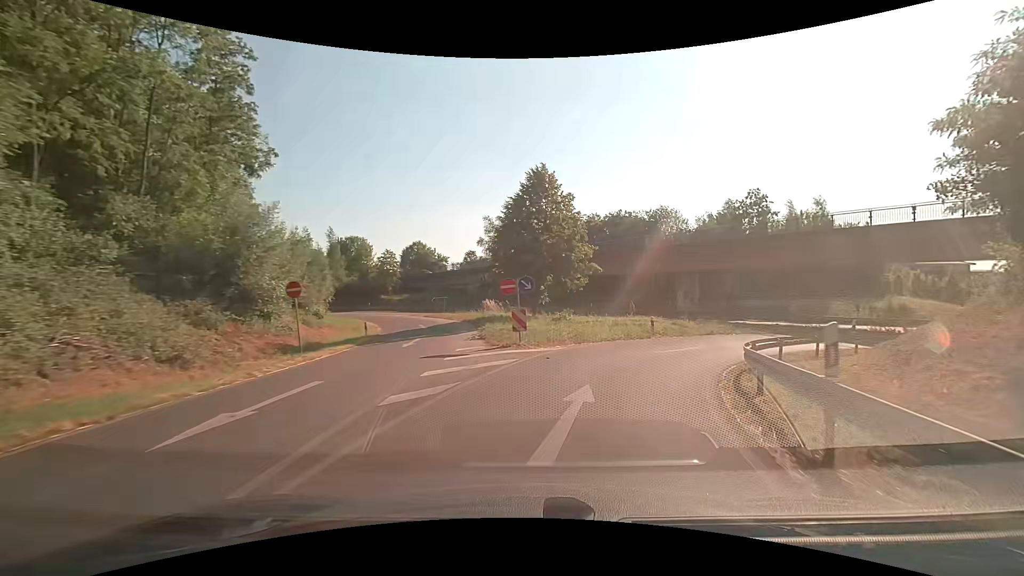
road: primary_link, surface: asphalt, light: Day
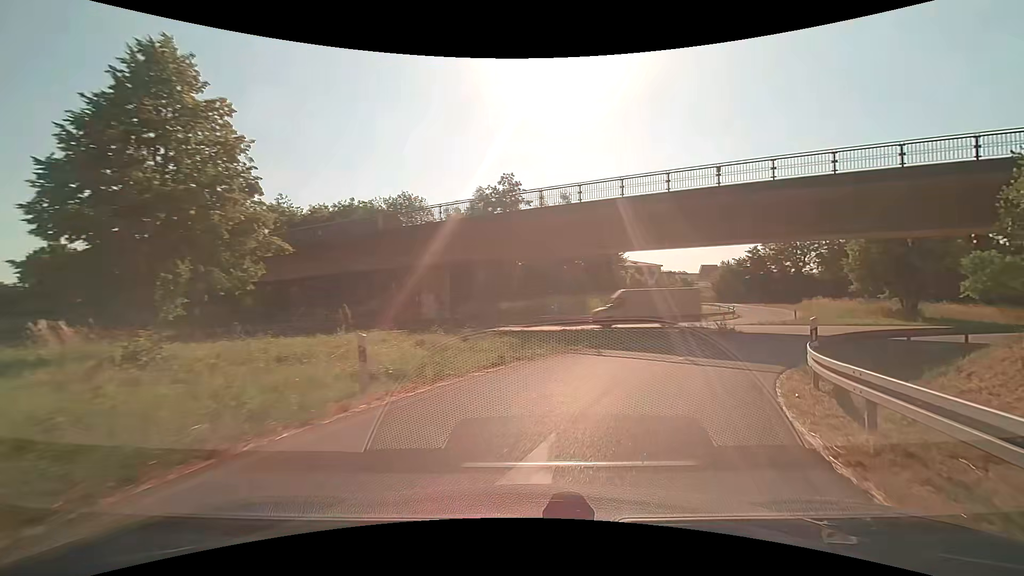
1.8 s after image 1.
(+3.6, +16.0) m; +28°
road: trunk_link
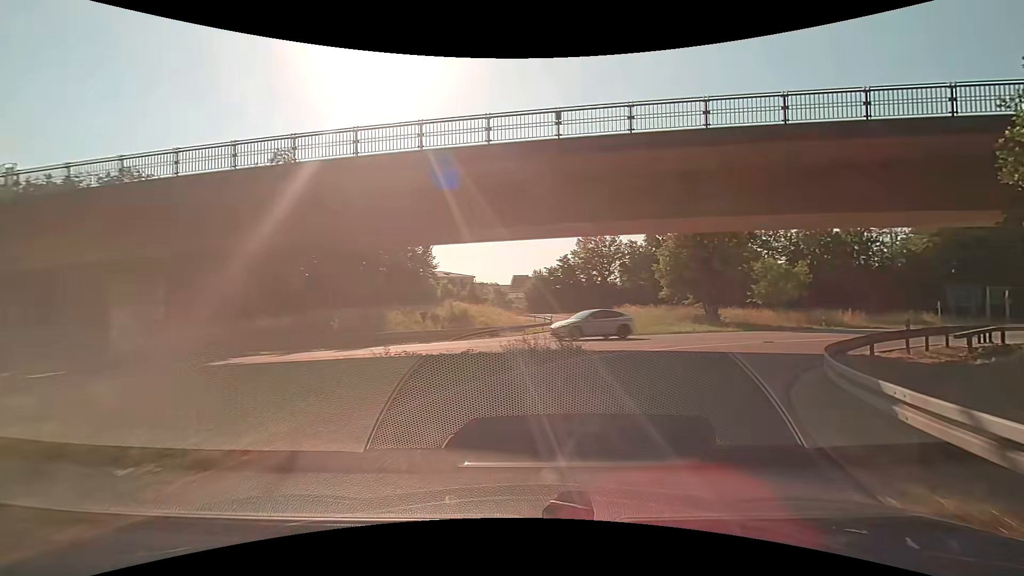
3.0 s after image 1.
(+1.9, +10.0) m; +21°
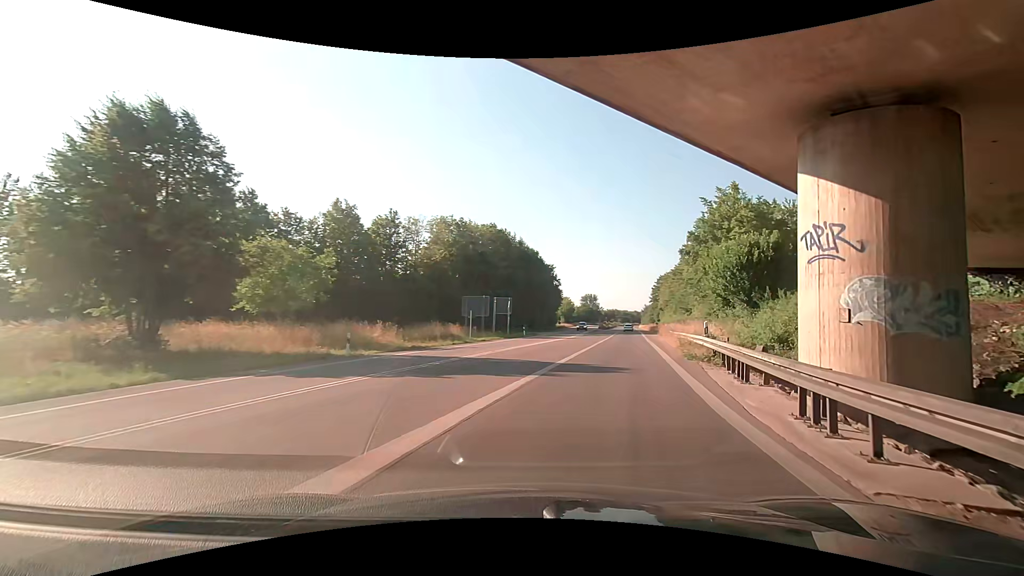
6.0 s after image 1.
(+10.1, +21.1) m; +50°
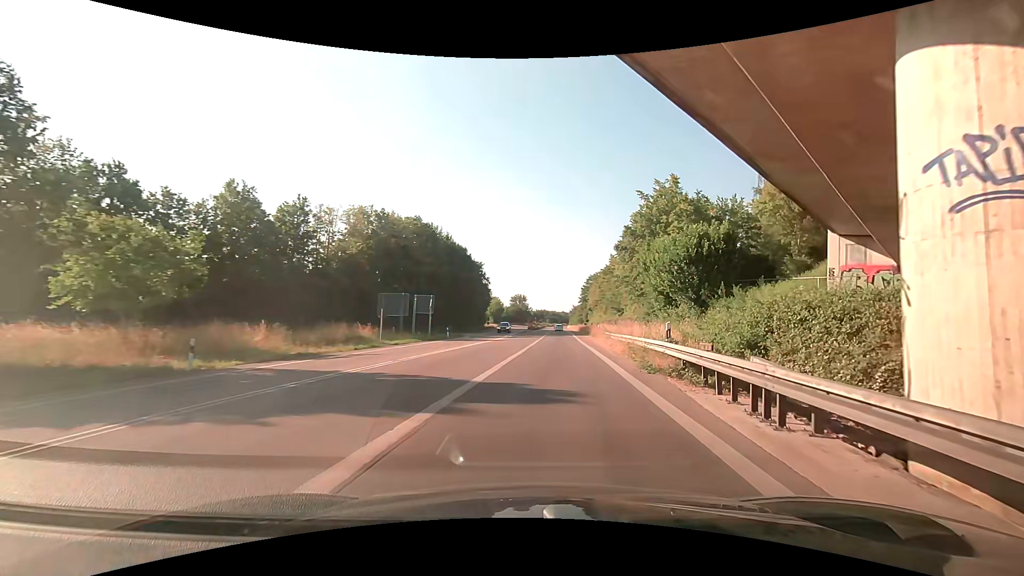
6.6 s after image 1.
(+0.3, +5.1) m; +6°
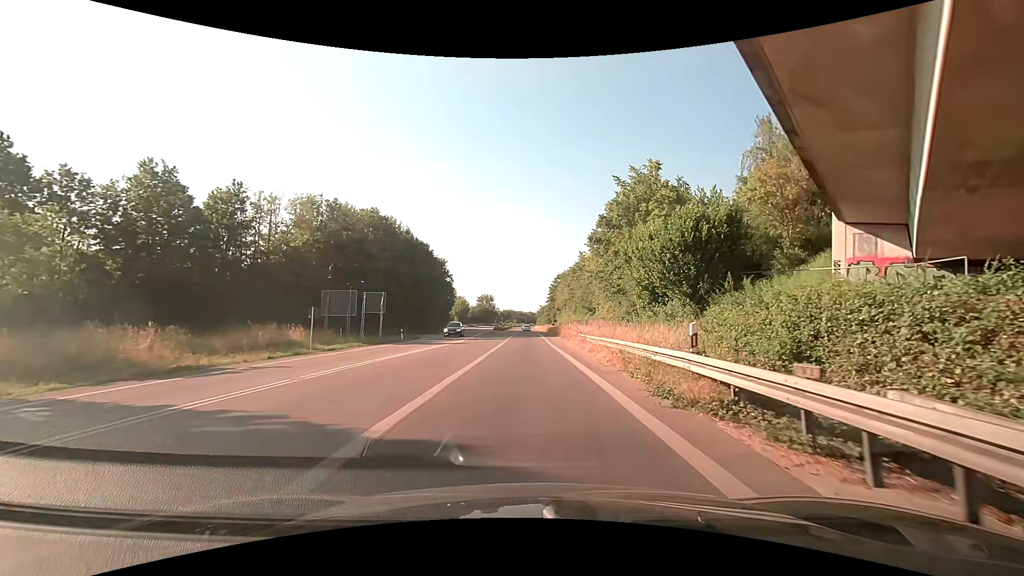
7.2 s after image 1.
(+0.3, +5.3) m; +5°
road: trunk
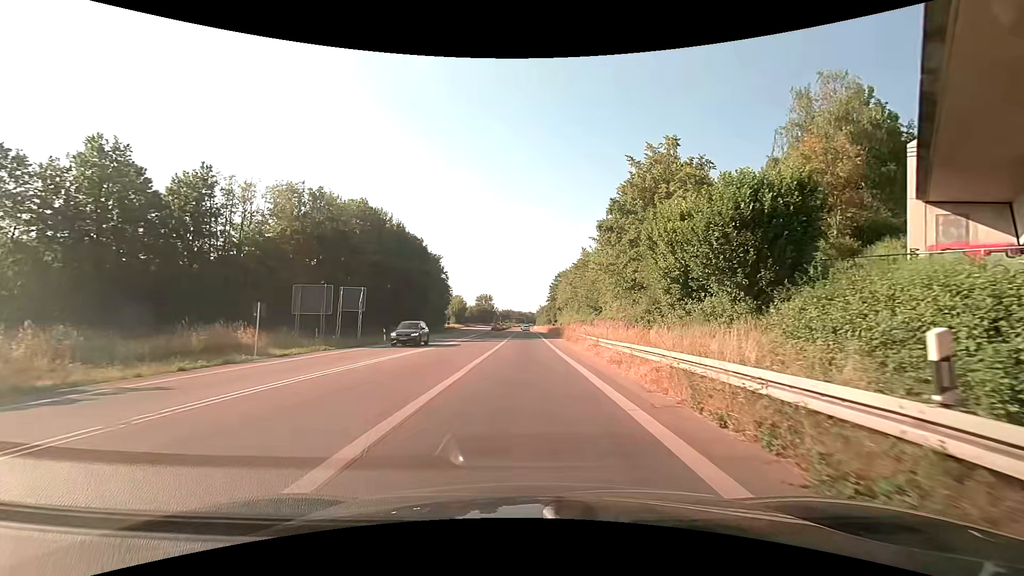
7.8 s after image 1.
(-0.1, +5.6) m; -1°
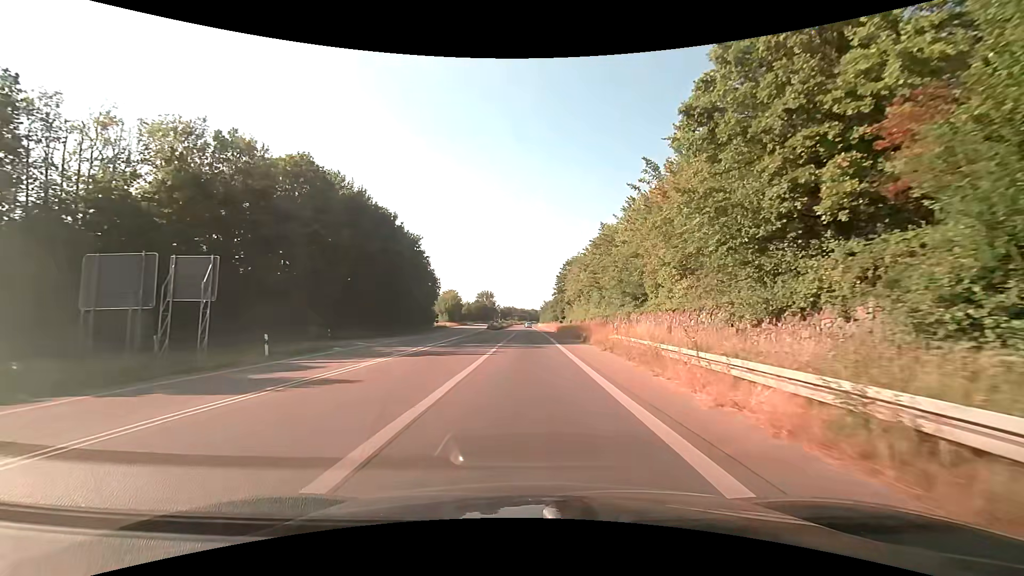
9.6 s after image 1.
(+0.2, +19.8) m; +1°
(0, +10) (0, +20) (0, +30) (0, +40) (0, +50) (0, +60) (0, +70) (0, +80) (0, +90) (0, +100) m
